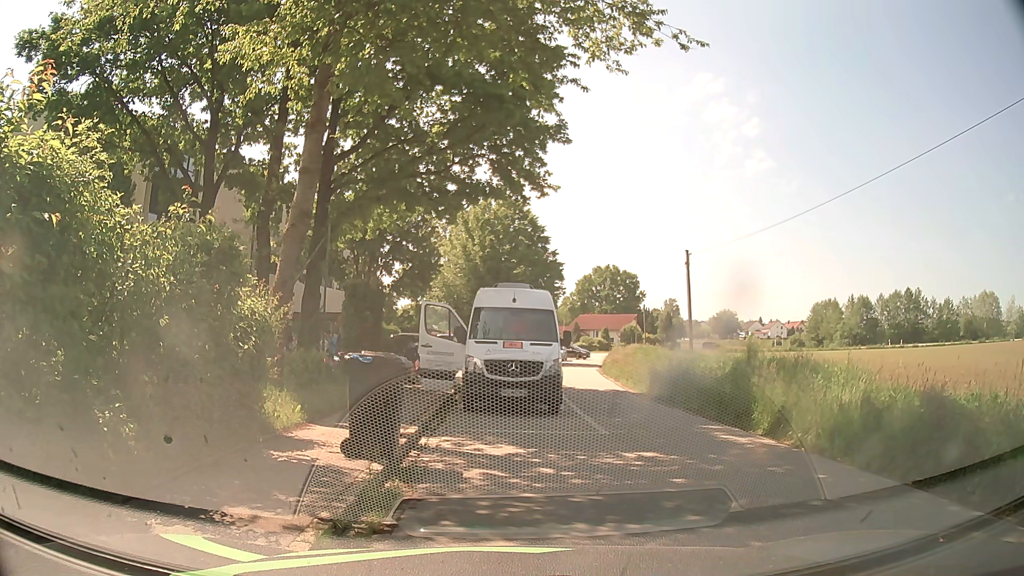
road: residential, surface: asphalt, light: Day
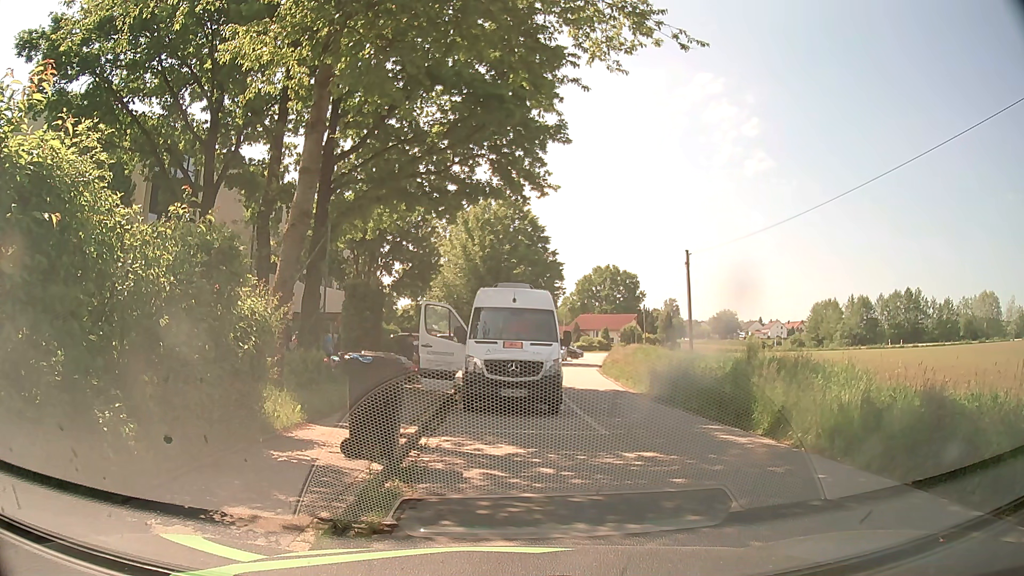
(0.0, 0.0) m; 0°
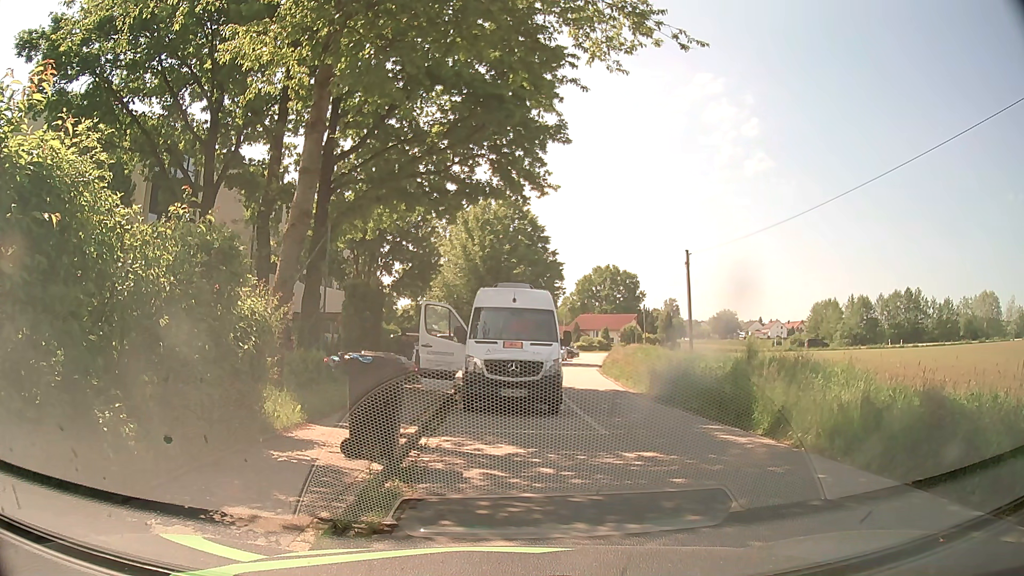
(0.0, 0.0) m; 0°
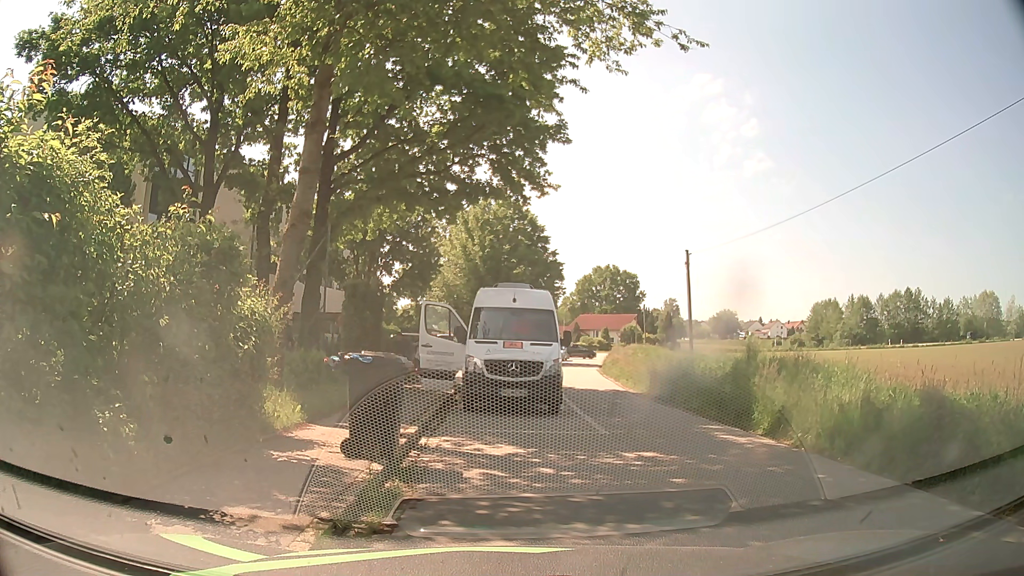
(0.0, 0.0) m; 0°
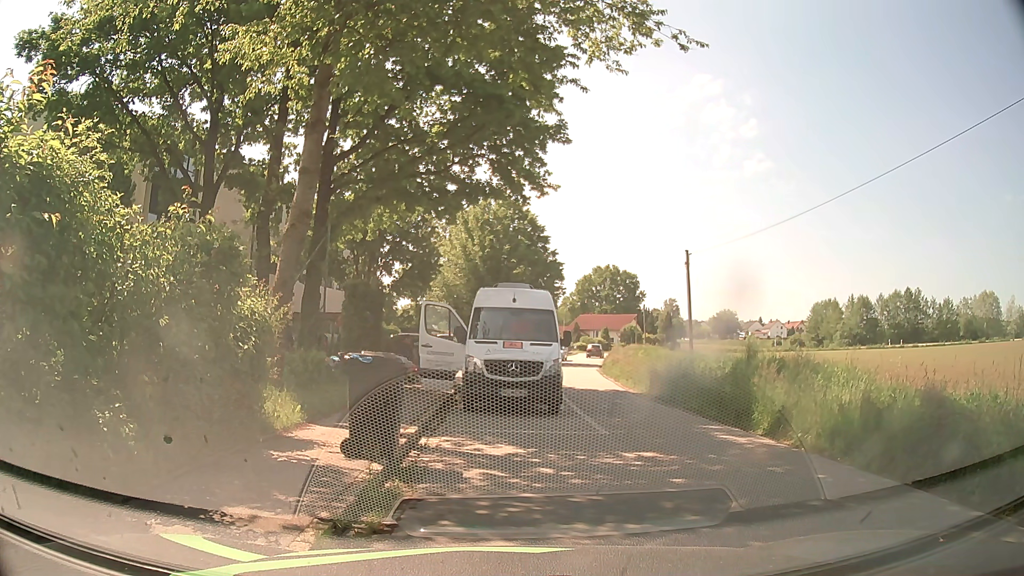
(0.0, 0.0) m; 0°
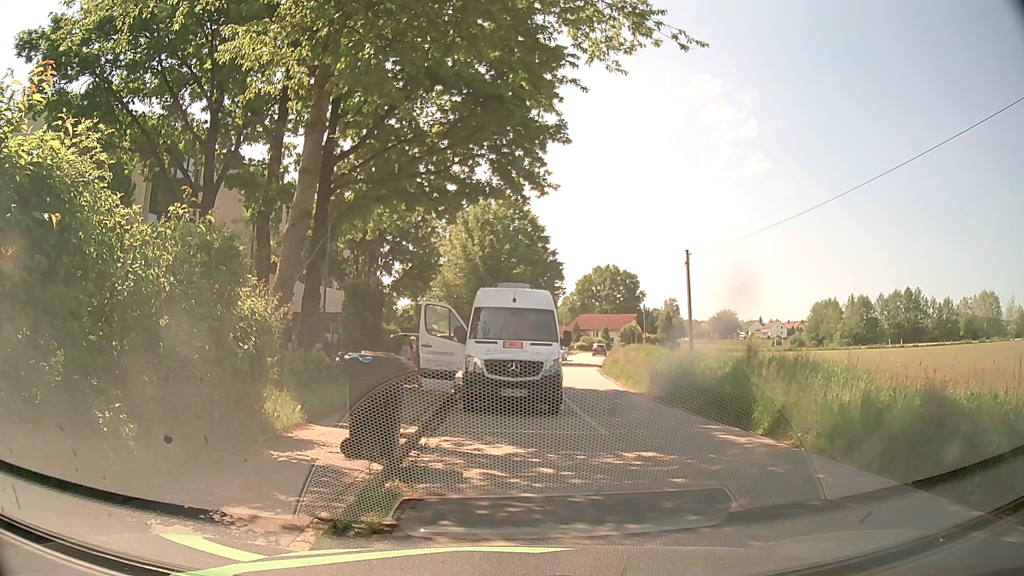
(0.0, 0.0) m; 0°
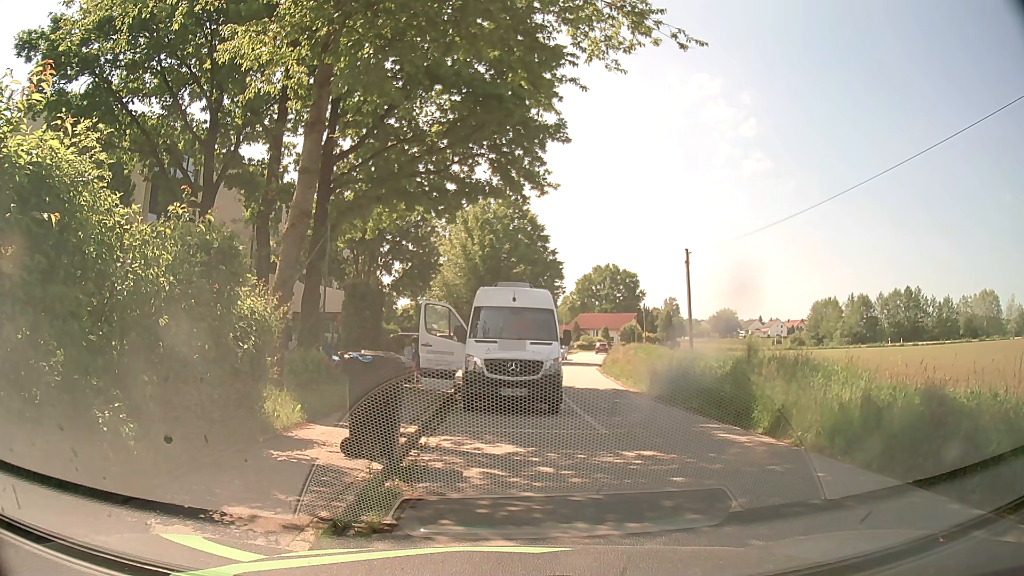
(0.0, 0.0) m; 0°
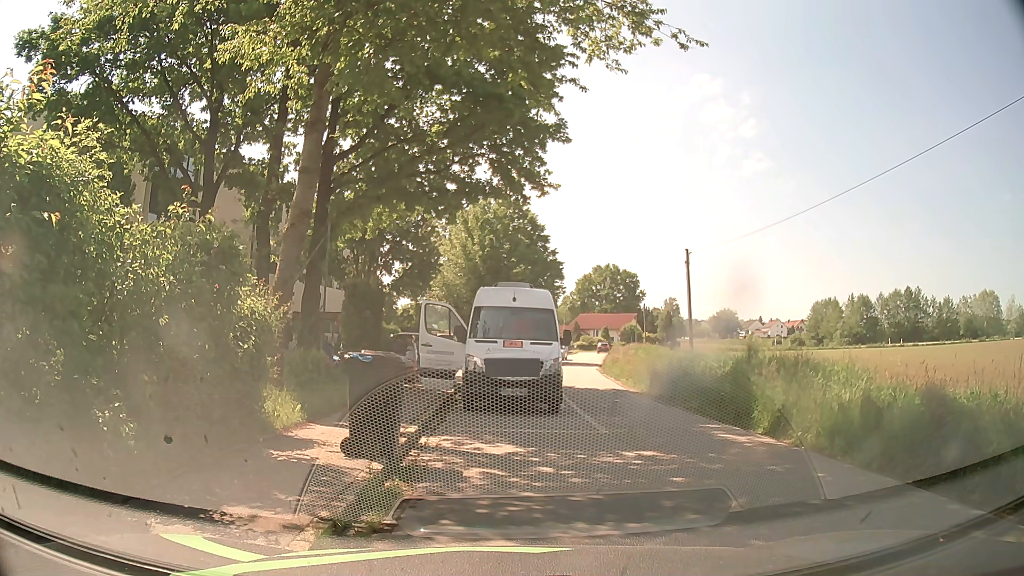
(0.0, 0.0) m; 0°
